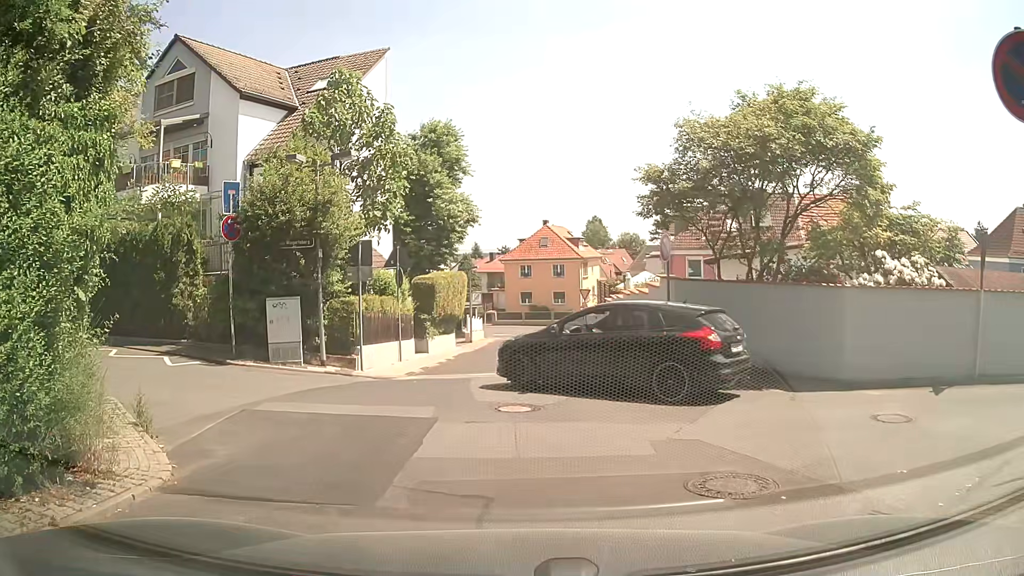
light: Day
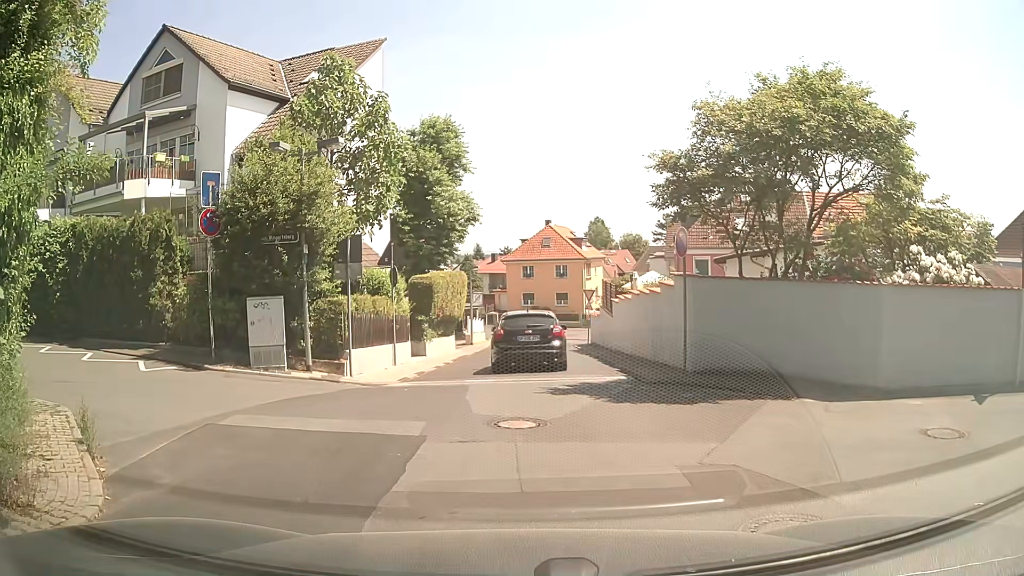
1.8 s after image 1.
(0.0, +1.2) m; 0°
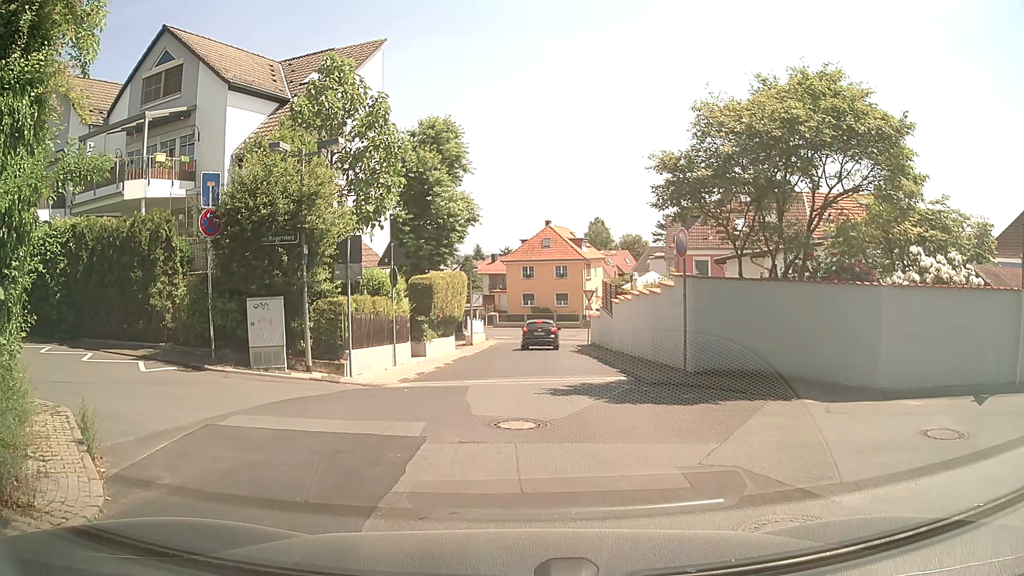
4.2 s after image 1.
(0.0, +0.1) m; 0°
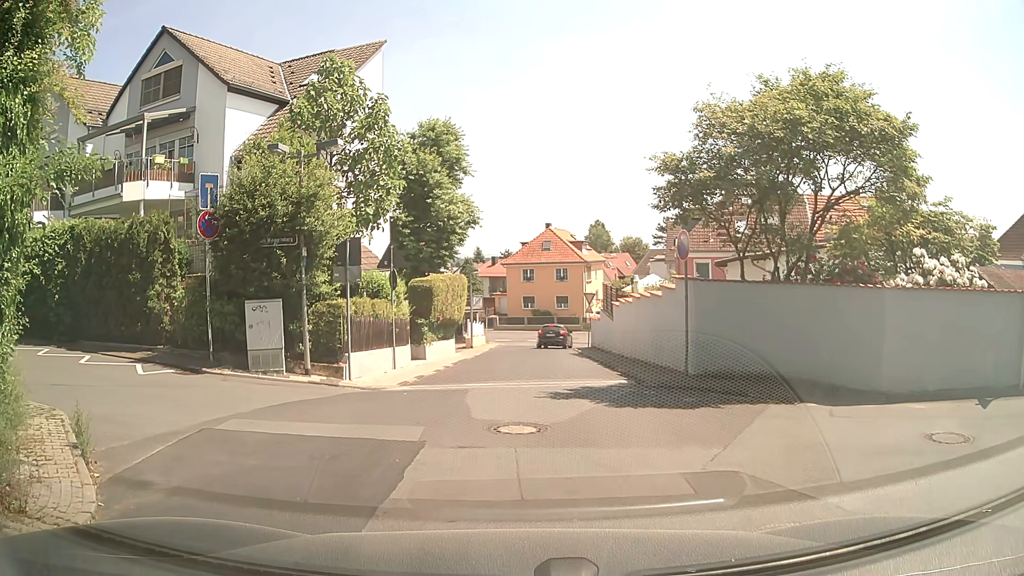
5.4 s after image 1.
(0.0, +0.1) m; 0°
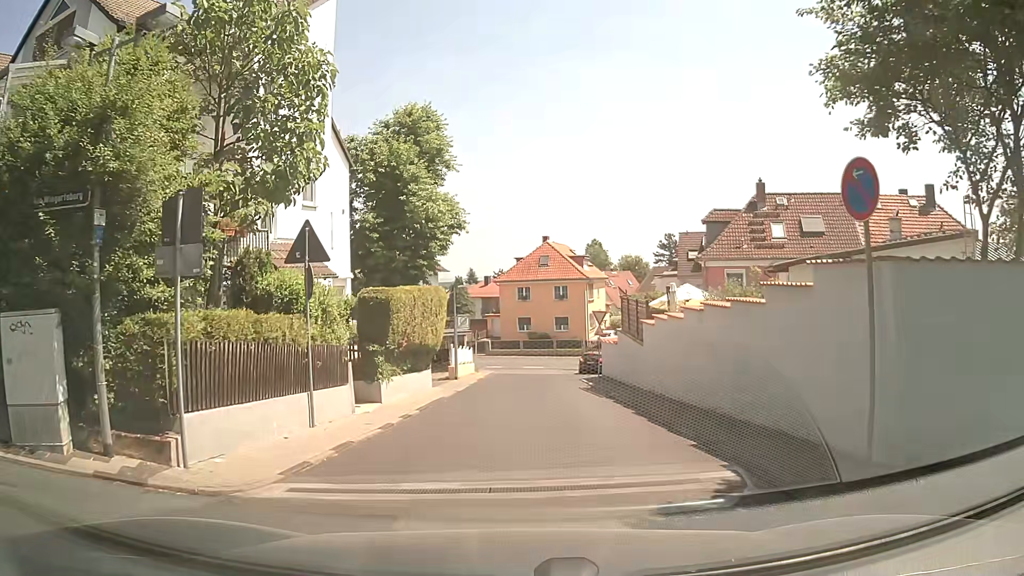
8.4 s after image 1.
(+0.3, +7.7) m; +2°
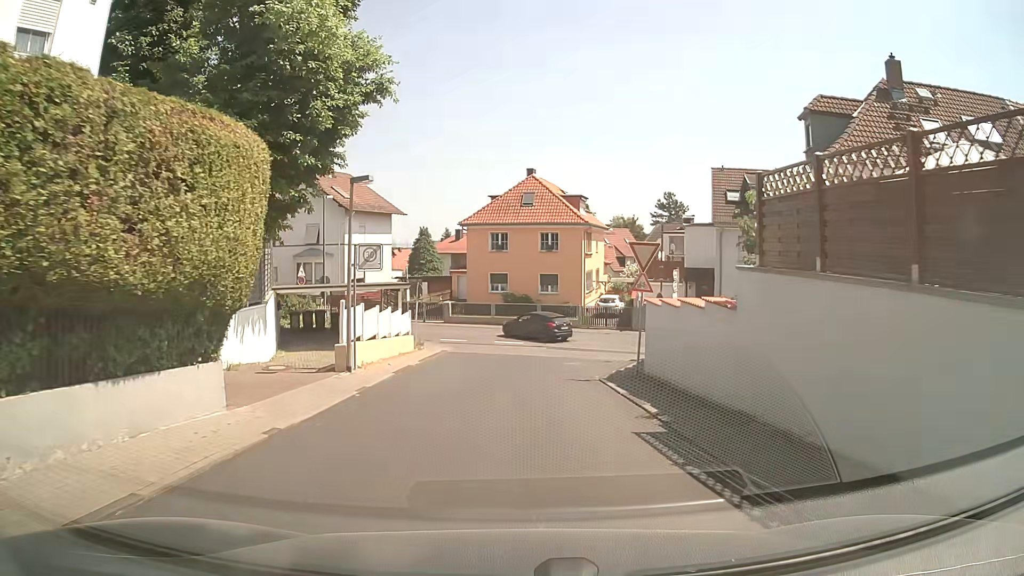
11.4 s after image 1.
(+0.7, +16.9) m; +3°
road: residential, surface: asphalt
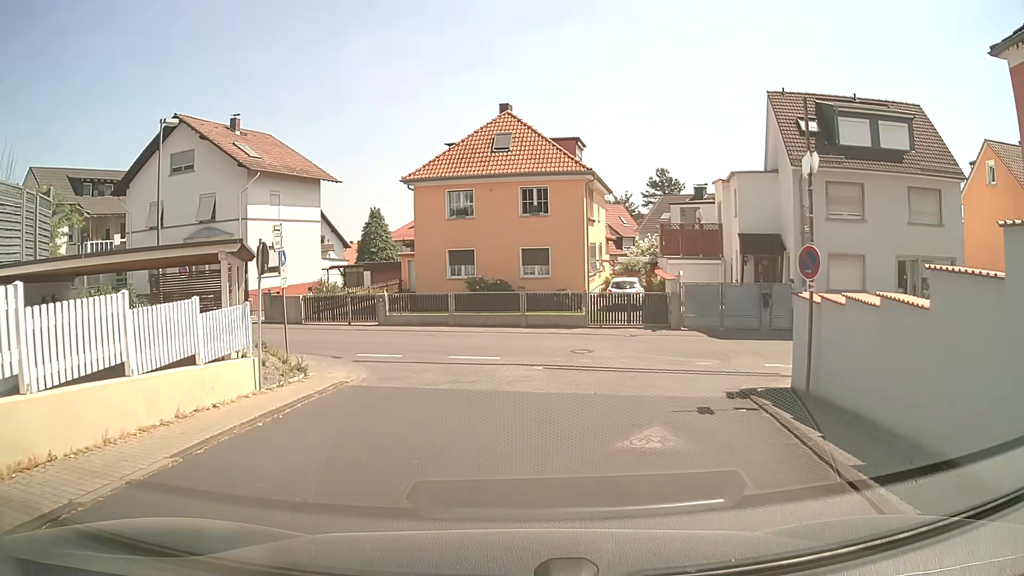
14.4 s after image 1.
(+0.1, +14.9) m; +3°
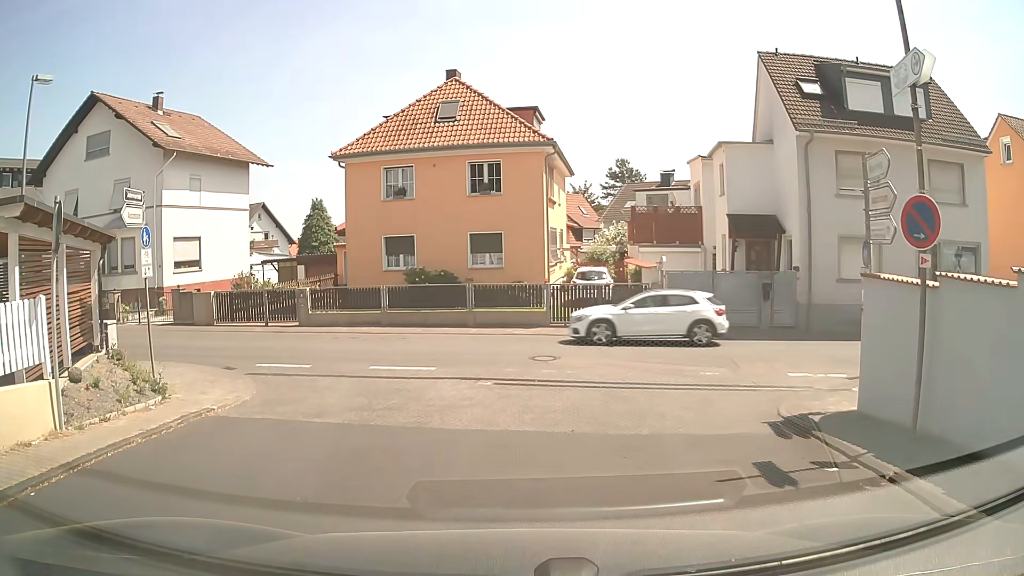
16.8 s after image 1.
(+0.1, +4.6) m; +2°
